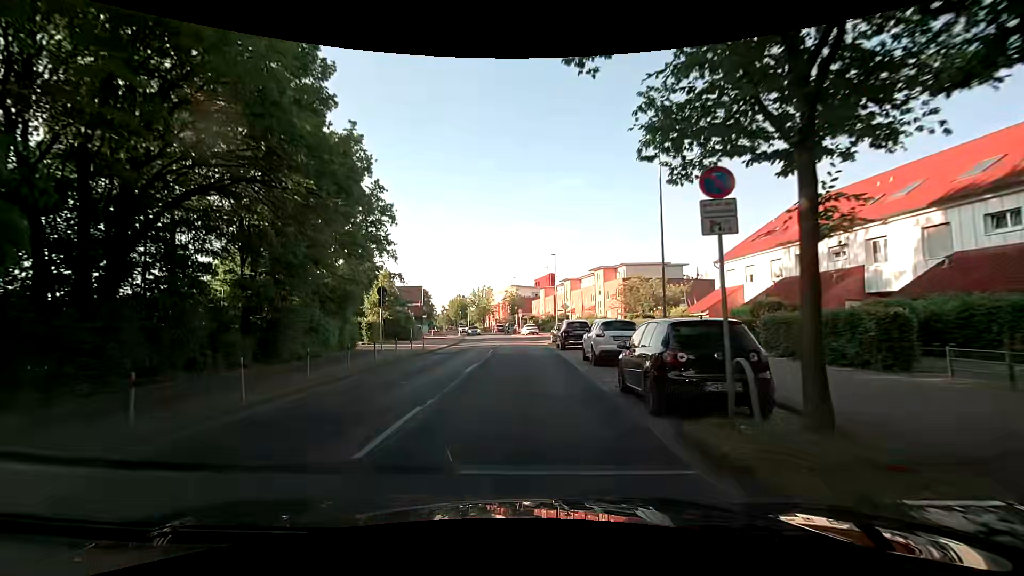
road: tertiary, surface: asphalt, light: Day
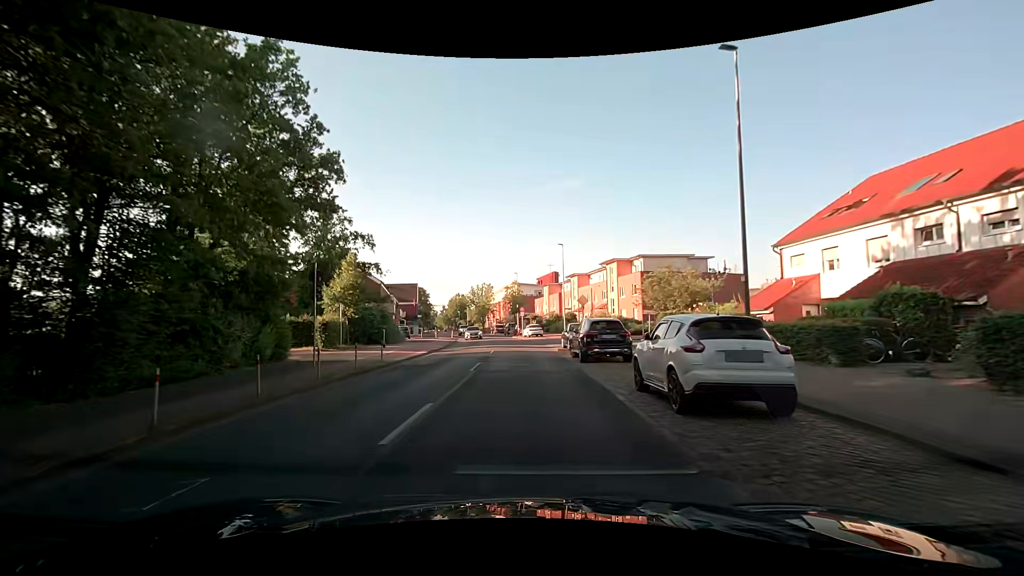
(+0.1, +8.7) m; -1°
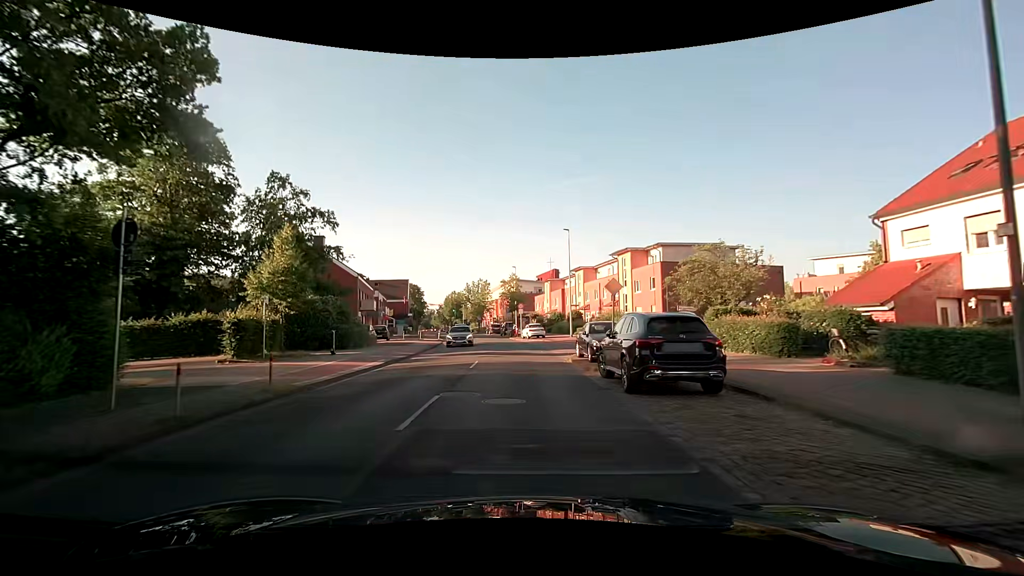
(+0.2, +8.6) m; +2°
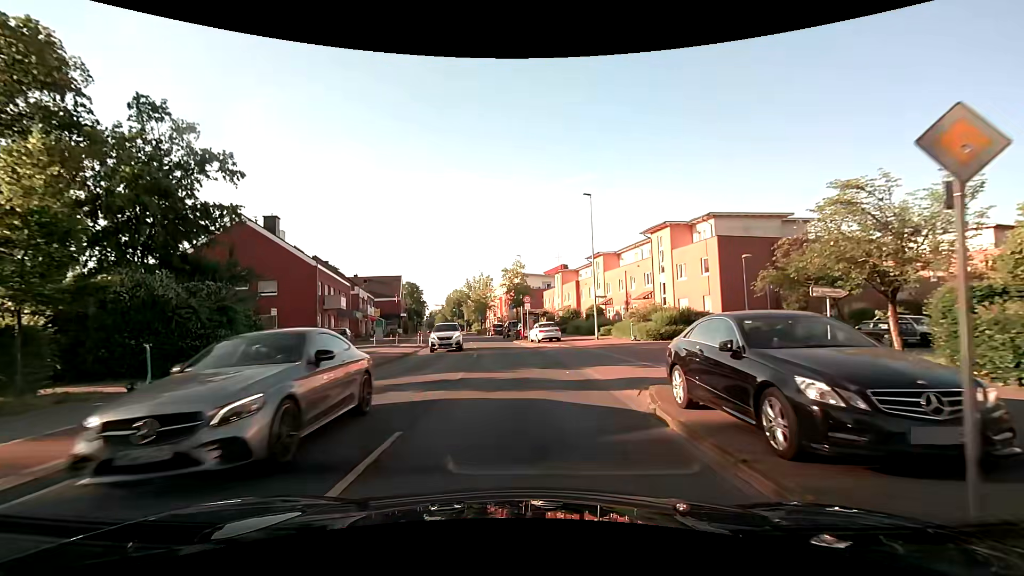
(0.0, +12.6) m; -1°
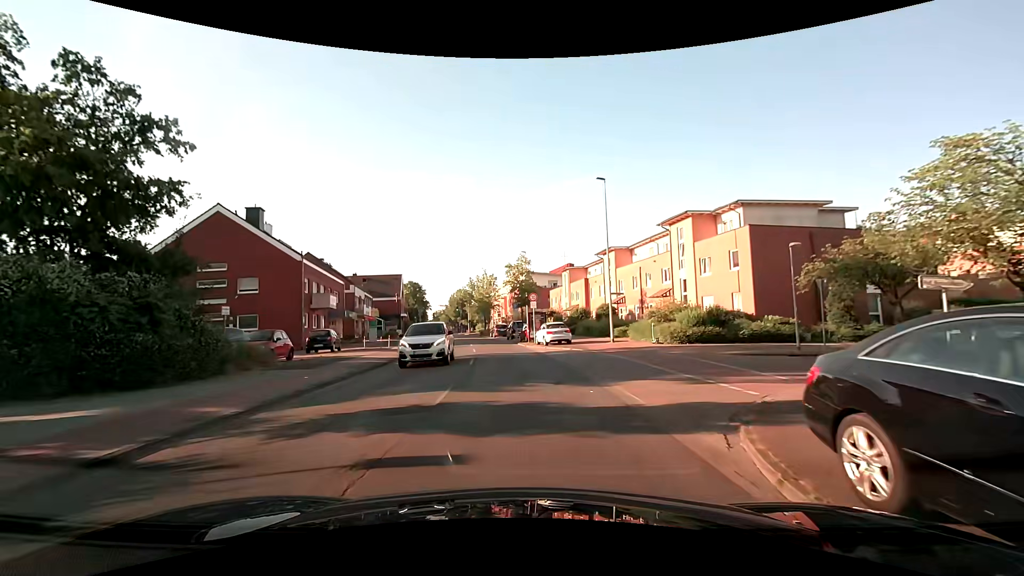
(0.0, +4.0) m; 0°
